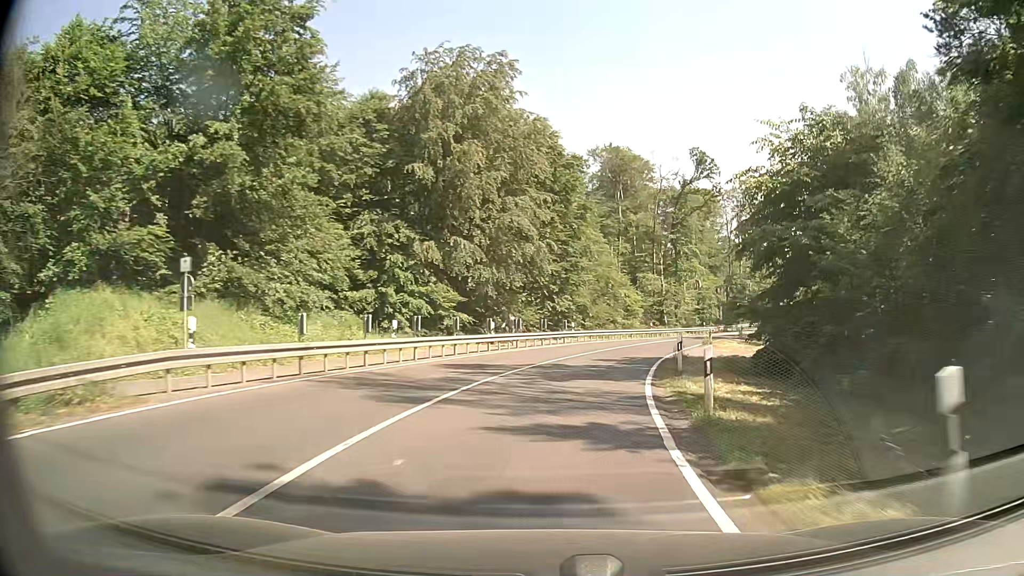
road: secondary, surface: asphalt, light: Day
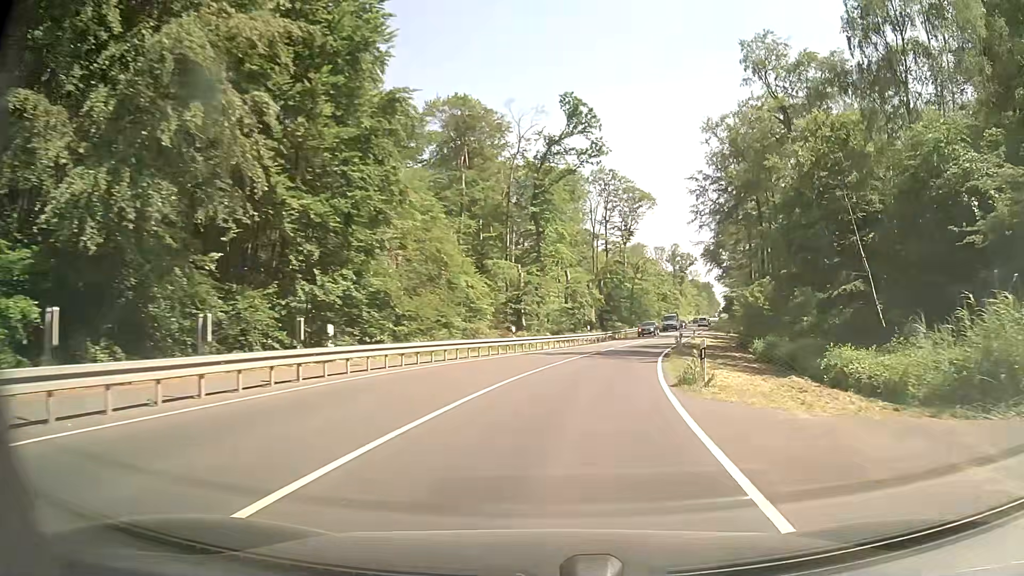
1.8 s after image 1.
(+3.0, +27.1) m; +13°
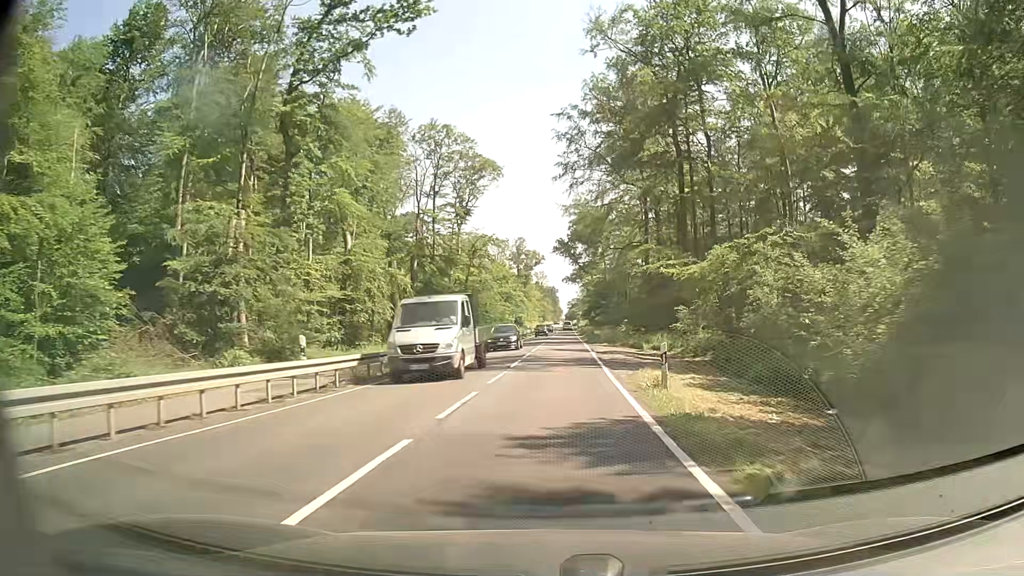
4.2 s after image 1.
(+5.0, +36.1) m; +14°
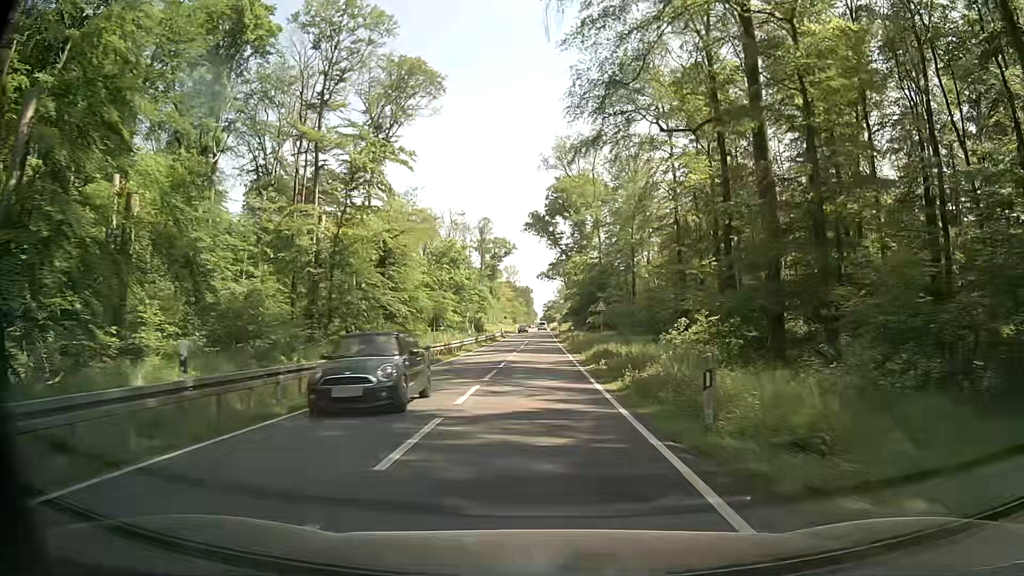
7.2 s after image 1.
(+1.4, +45.7) m; +2°
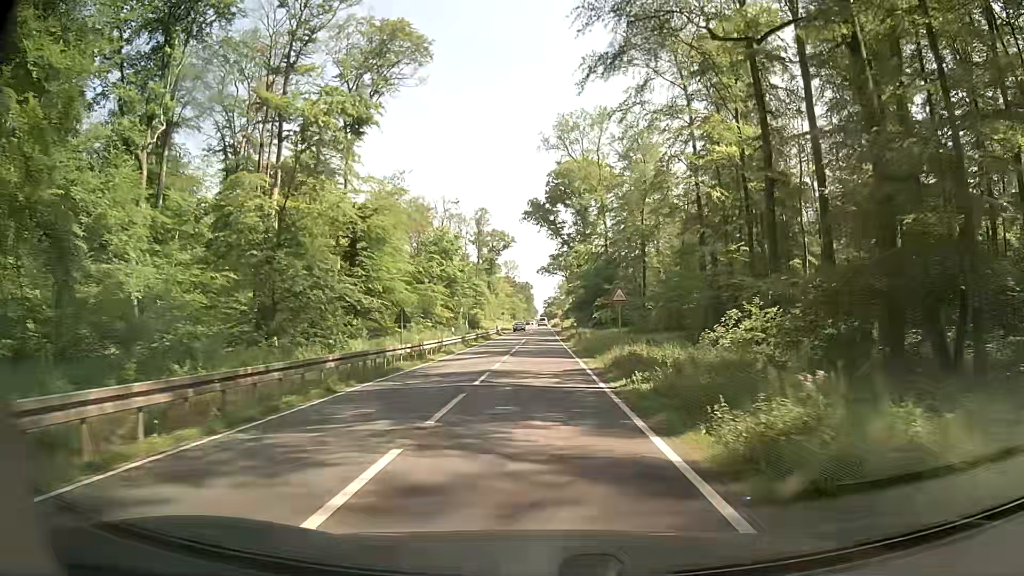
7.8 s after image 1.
(0.0, +9.1) m; 0°
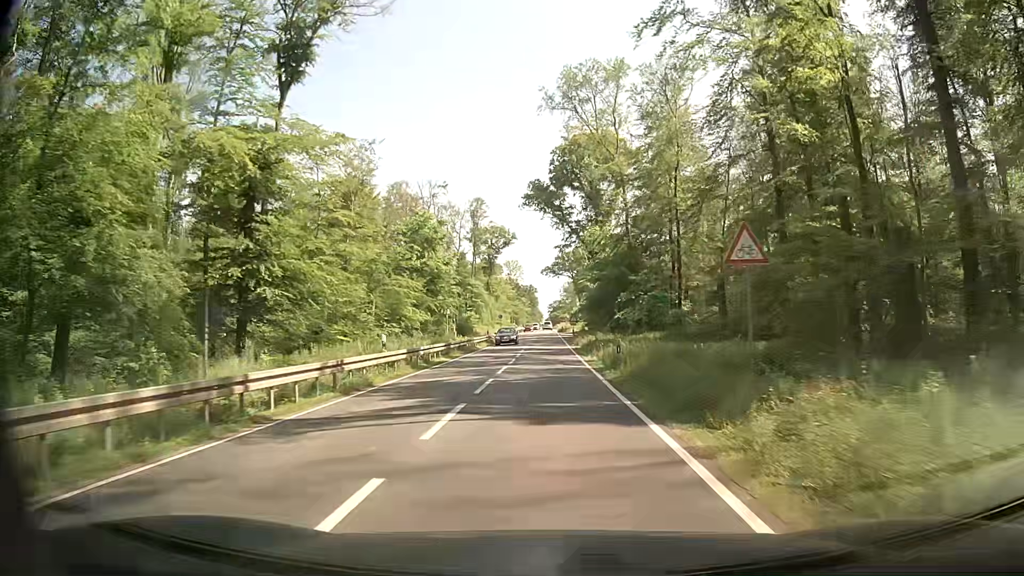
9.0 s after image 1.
(-0.1, +18.4) m; -1°
